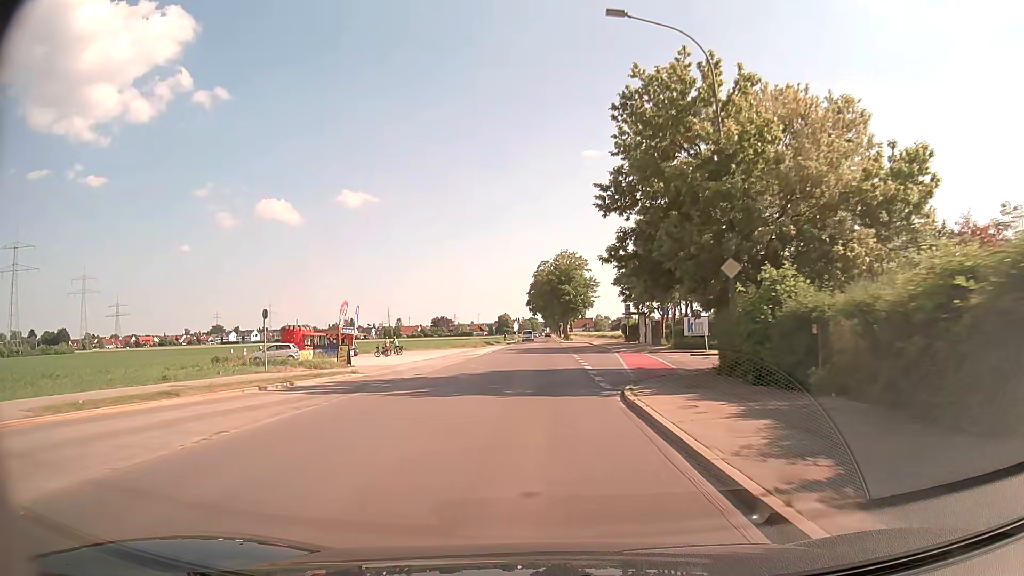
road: tertiary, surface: asphalt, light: Day
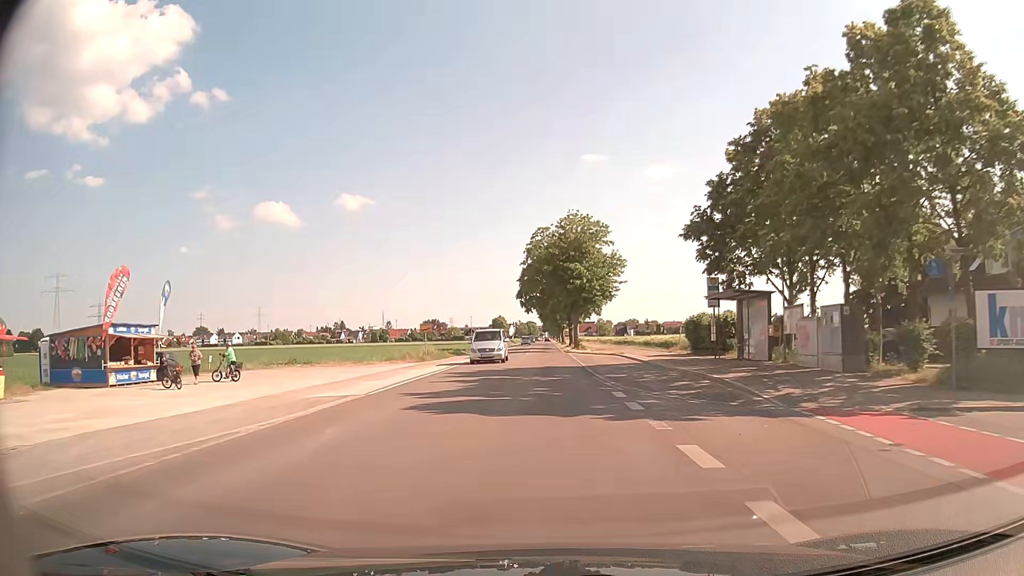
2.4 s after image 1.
(0.0, +34.3) m; 0°
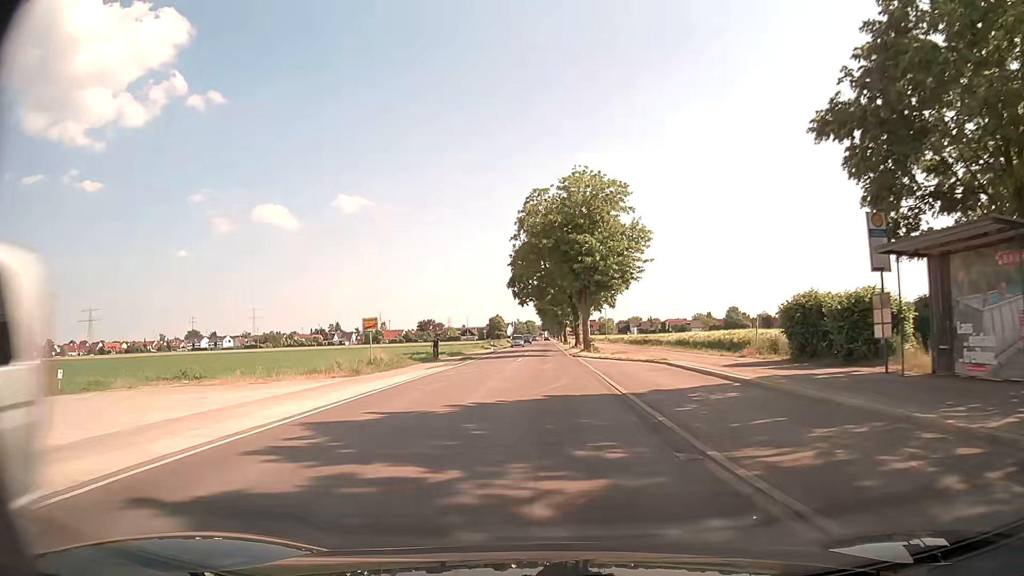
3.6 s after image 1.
(-0.1, +16.7) m; 0°
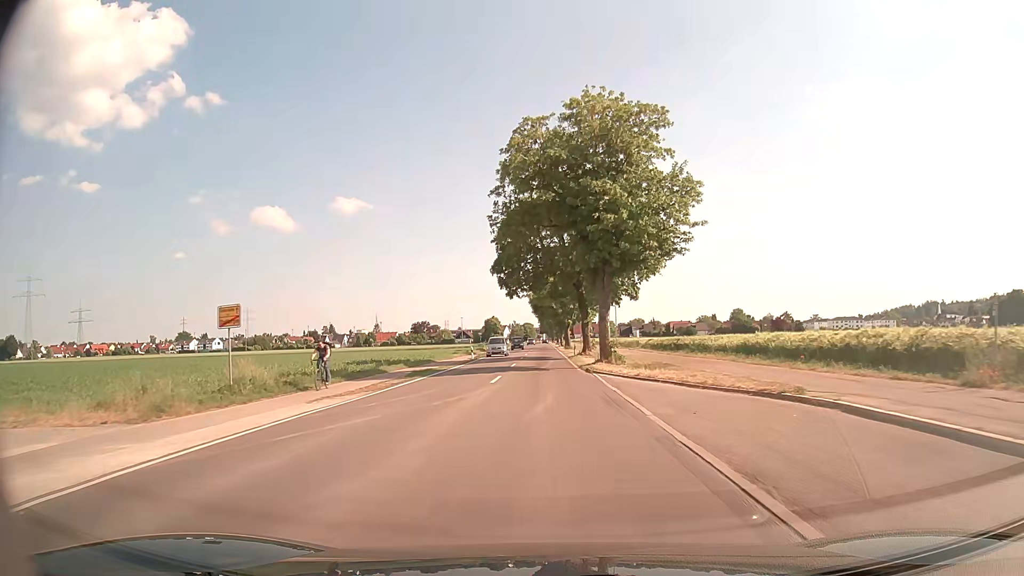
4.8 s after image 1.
(+0.1, +16.7) m; 0°
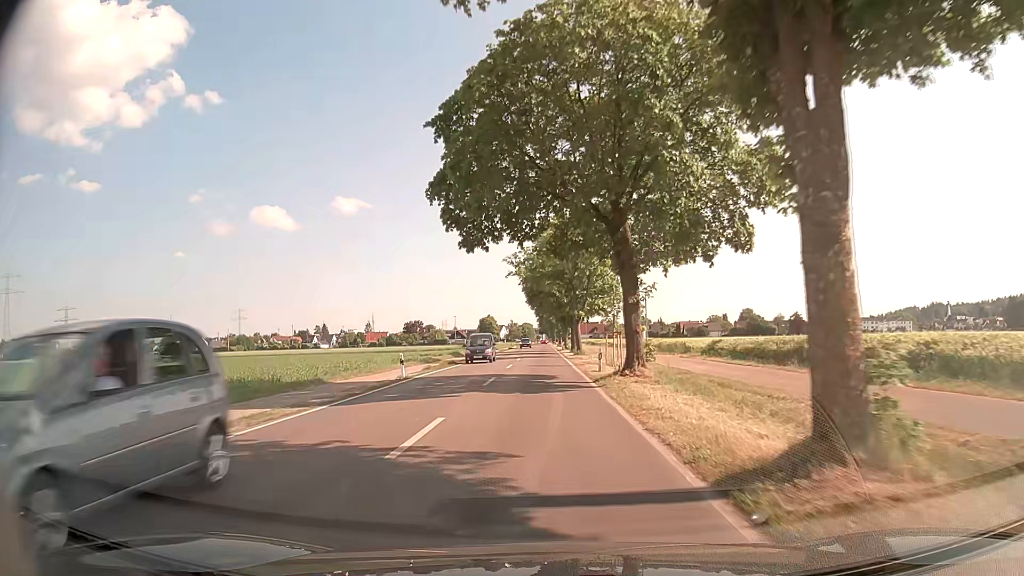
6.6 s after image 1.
(-0.1, +25.6) m; 0°
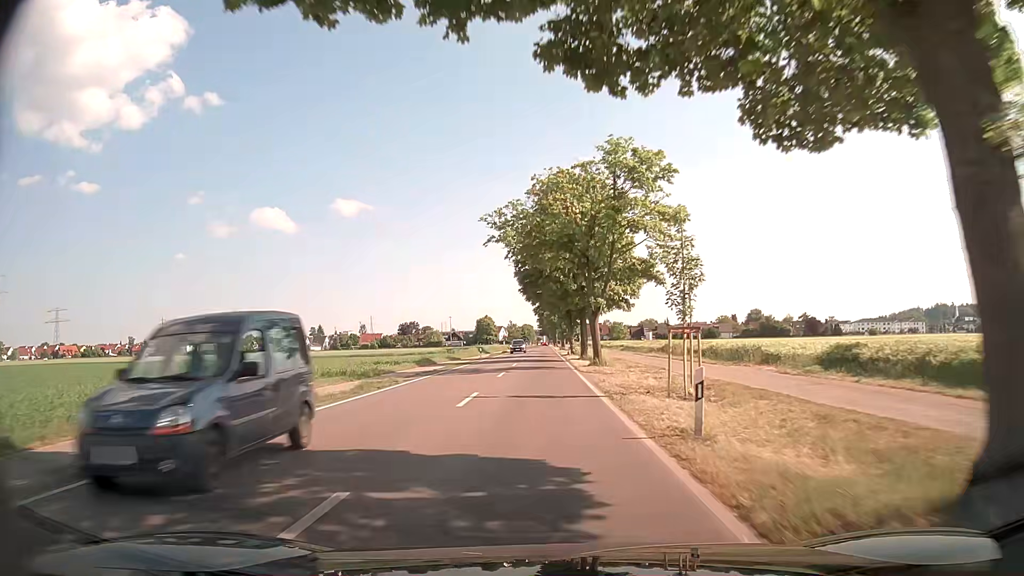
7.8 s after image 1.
(0.0, +17.7) m; 0°
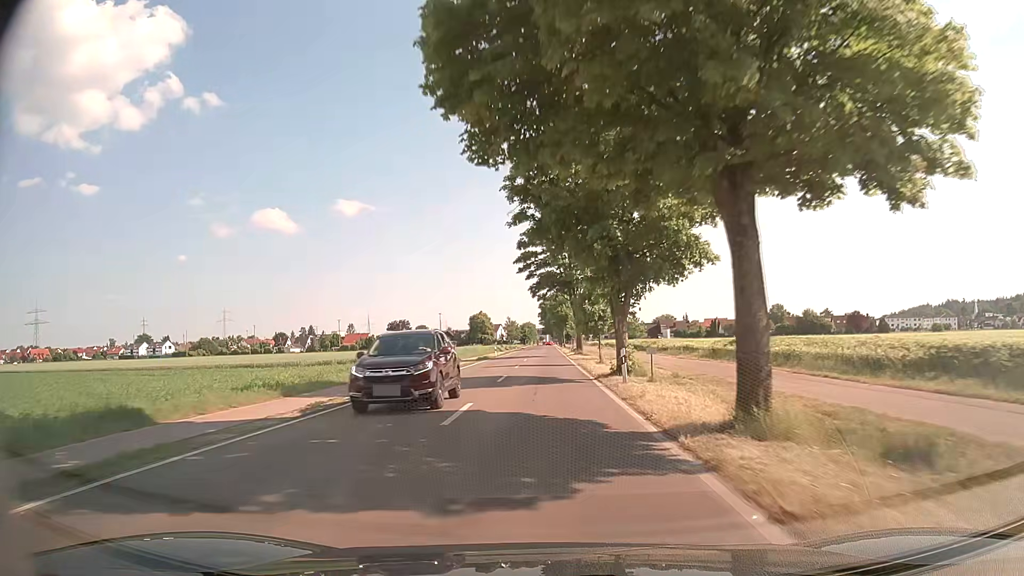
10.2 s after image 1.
(-0.1, +39.6) m; 0°
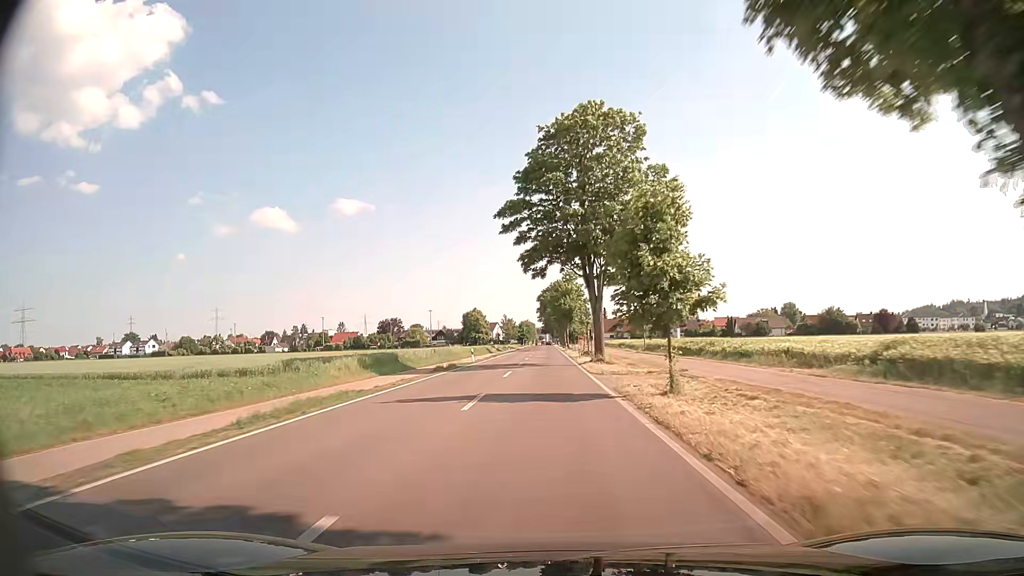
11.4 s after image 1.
(0.0, +21.9) m; 0°
